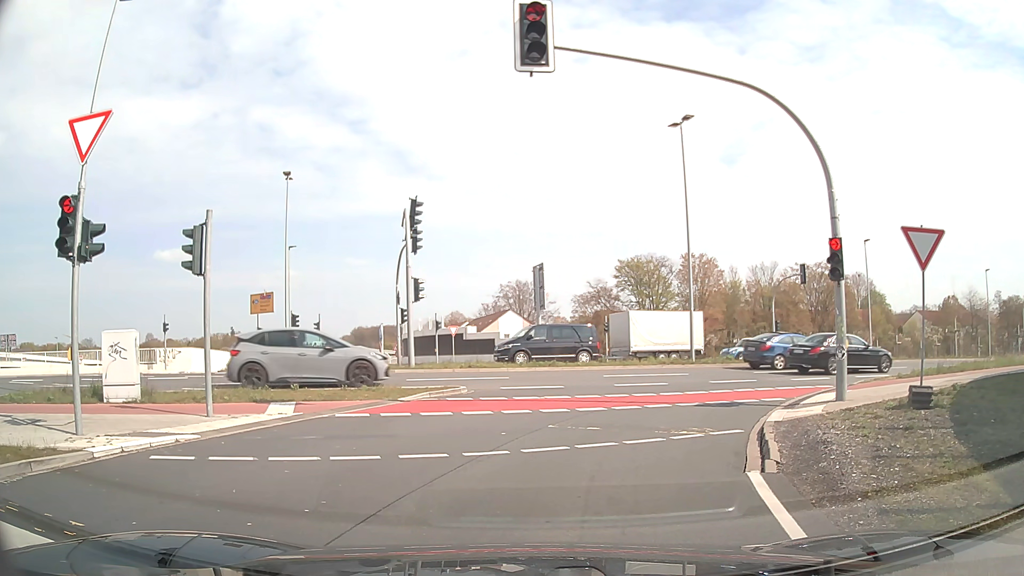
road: trunk_link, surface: asphalt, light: Day
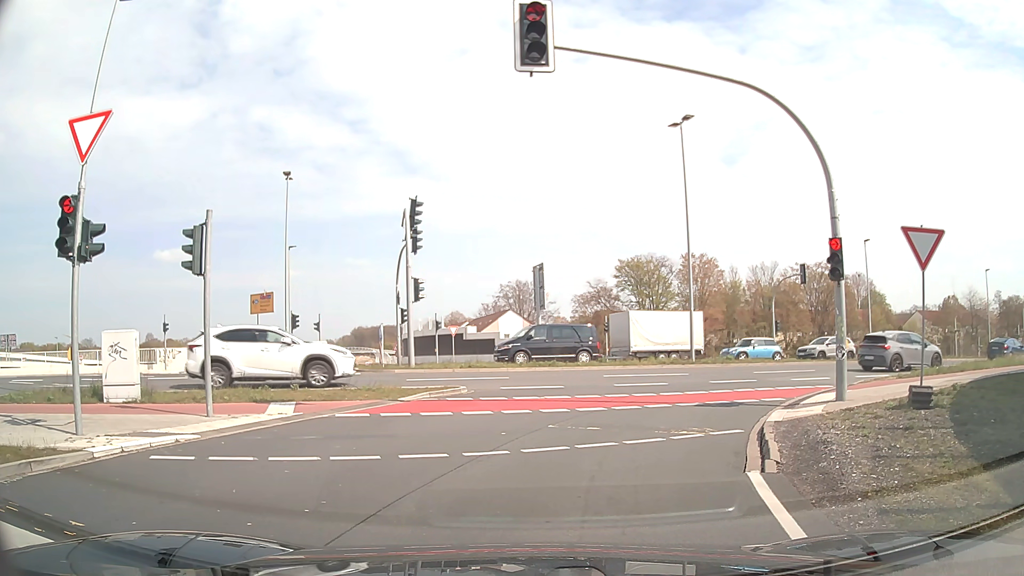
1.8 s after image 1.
(0.0, 0.0) m; 0°
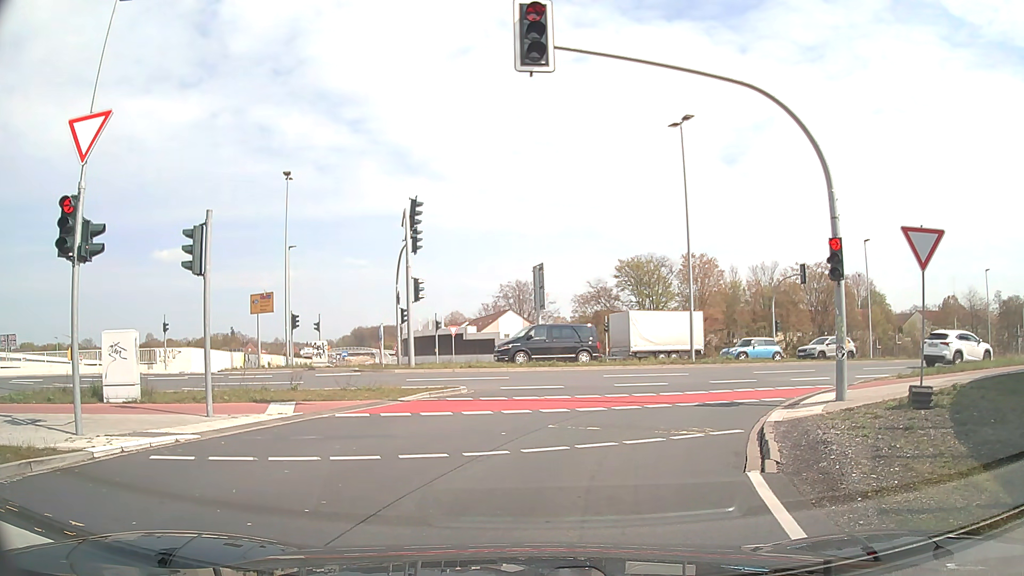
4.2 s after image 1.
(0.0, 0.0) m; 0°
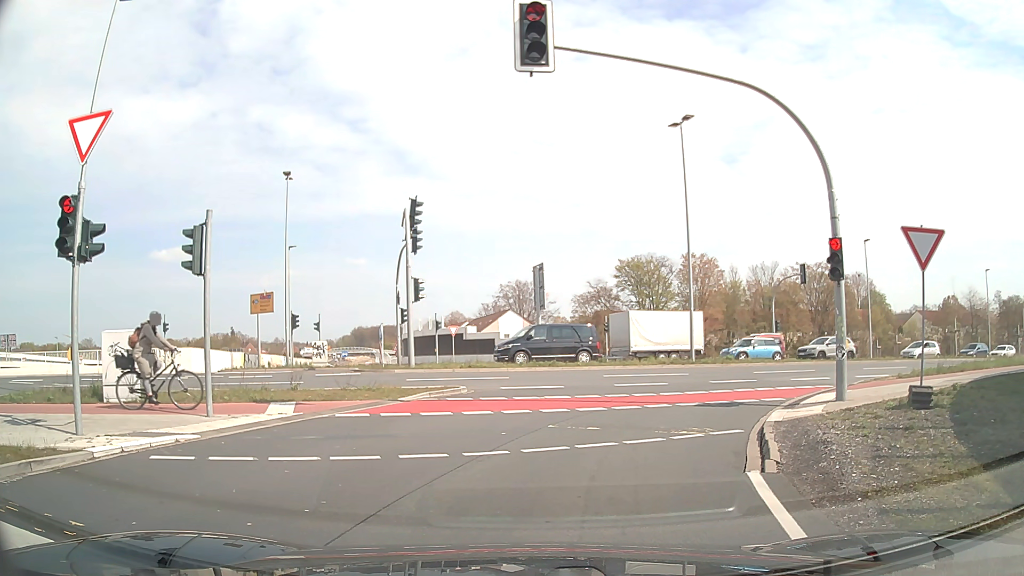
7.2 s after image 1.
(0.0, 0.0) m; 0°
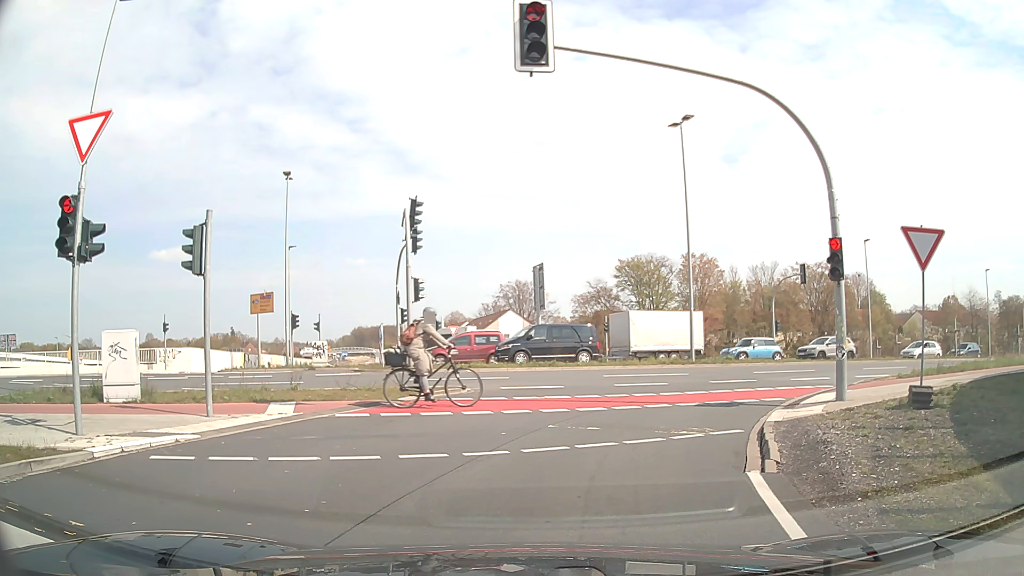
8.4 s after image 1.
(0.0, 0.0) m; 0°
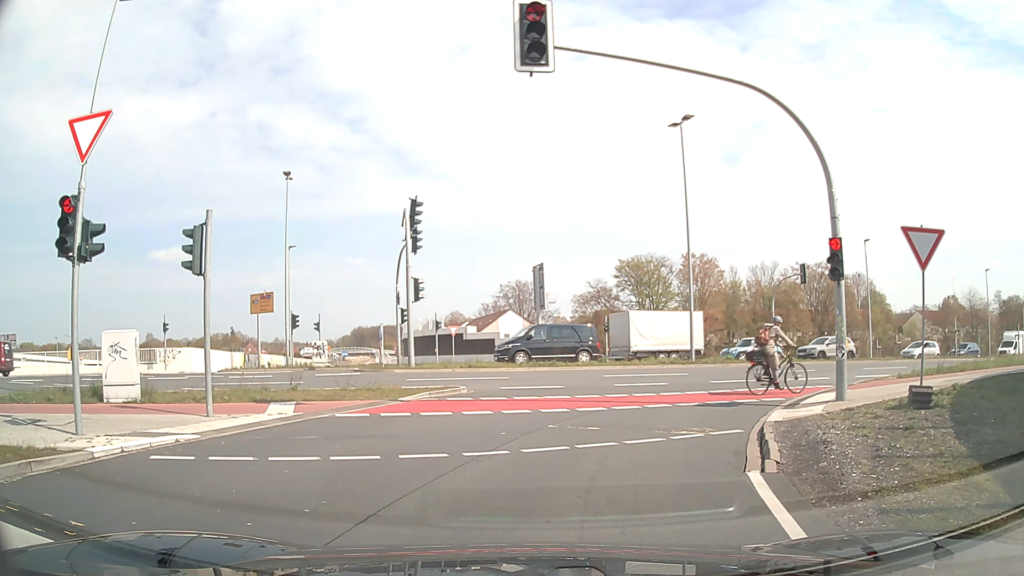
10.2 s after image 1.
(0.0, 0.0) m; 0°
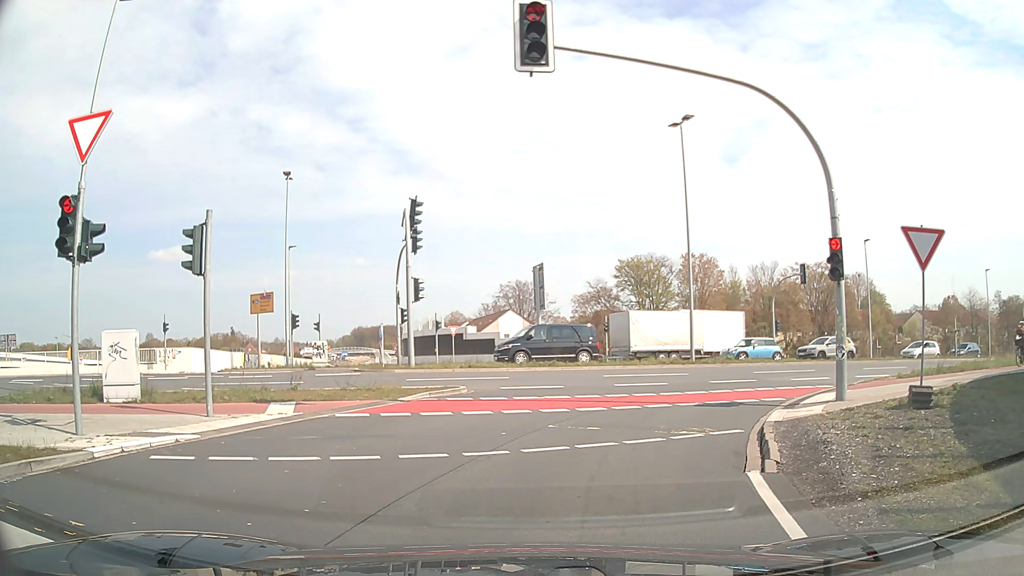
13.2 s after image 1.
(0.0, 0.0) m; 0°
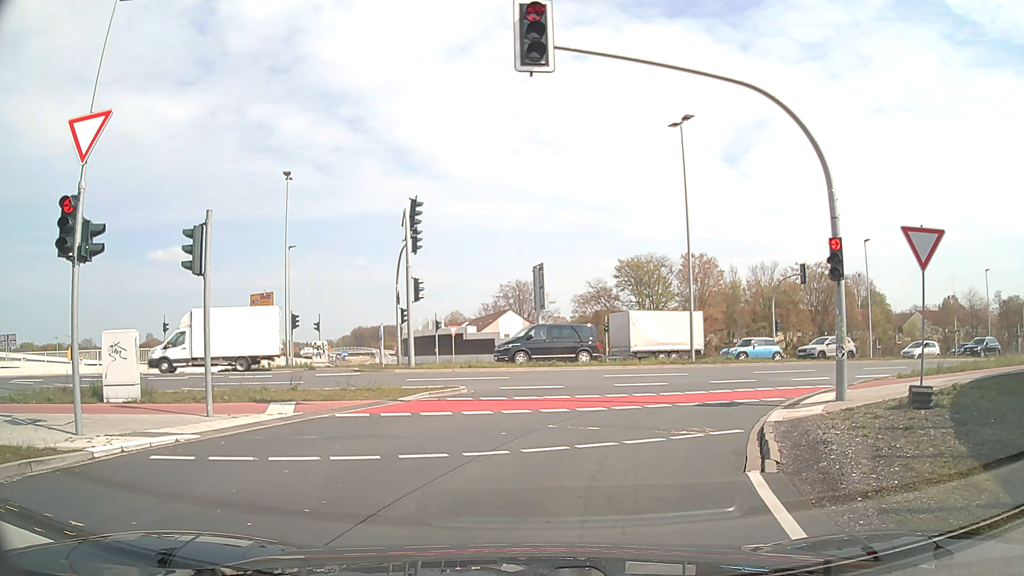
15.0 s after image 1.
(0.0, 0.0) m; 0°
(+1, +10) (+5, +19) (+13, +25) (+22, +29) (+32, +32) (+41, +36) (+51, +39) (+60, +43) (+69, +47) (+78, +51) m
